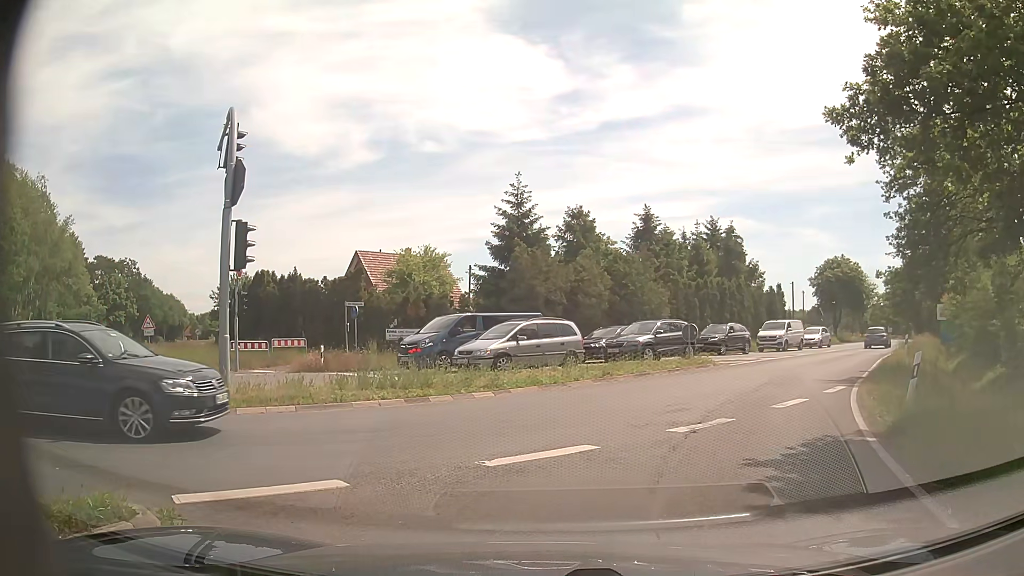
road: secondary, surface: asphalt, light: Day
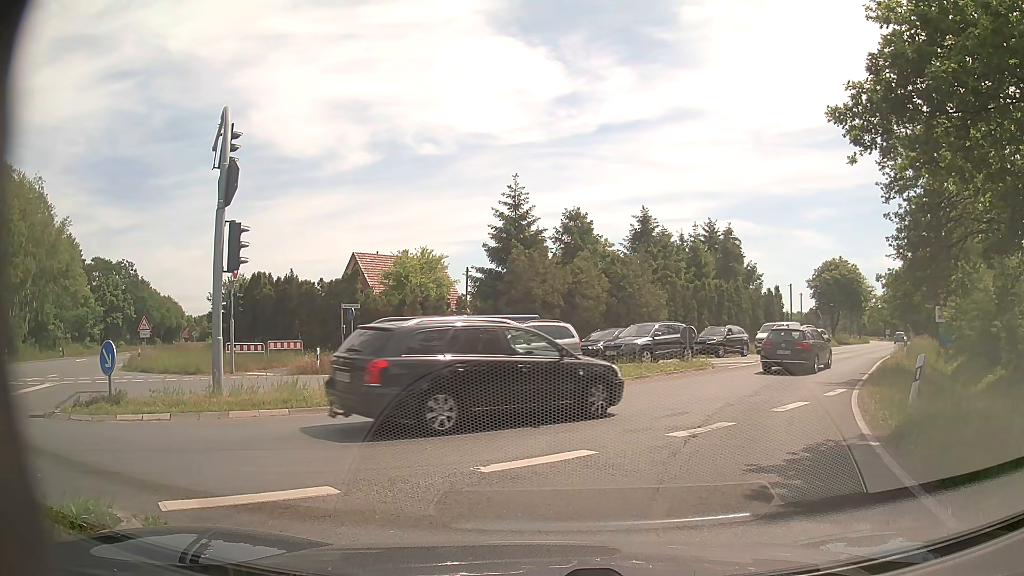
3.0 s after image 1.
(0.0, +0.3) m; 0°
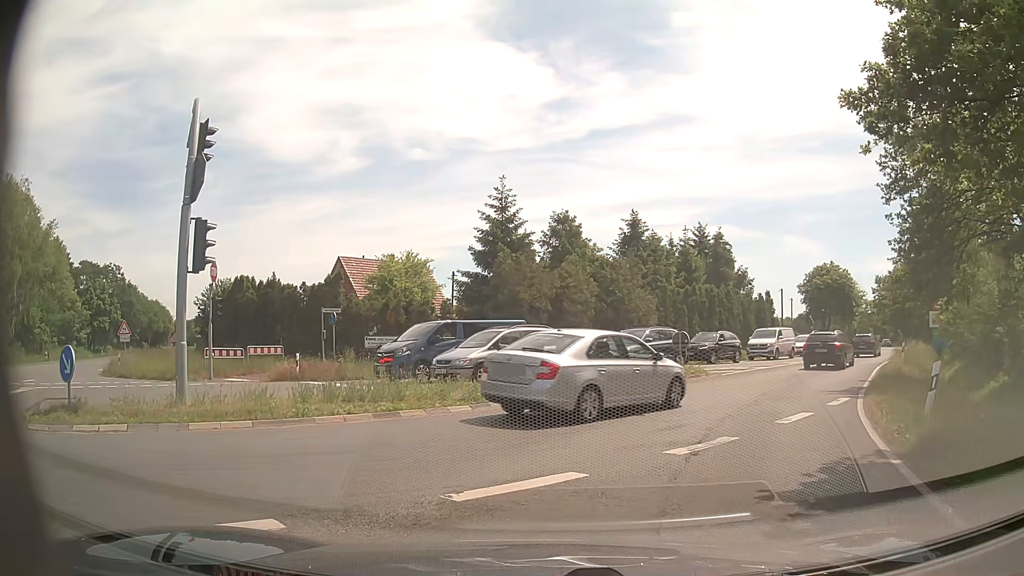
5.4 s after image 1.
(0.0, +1.0) m; +2°
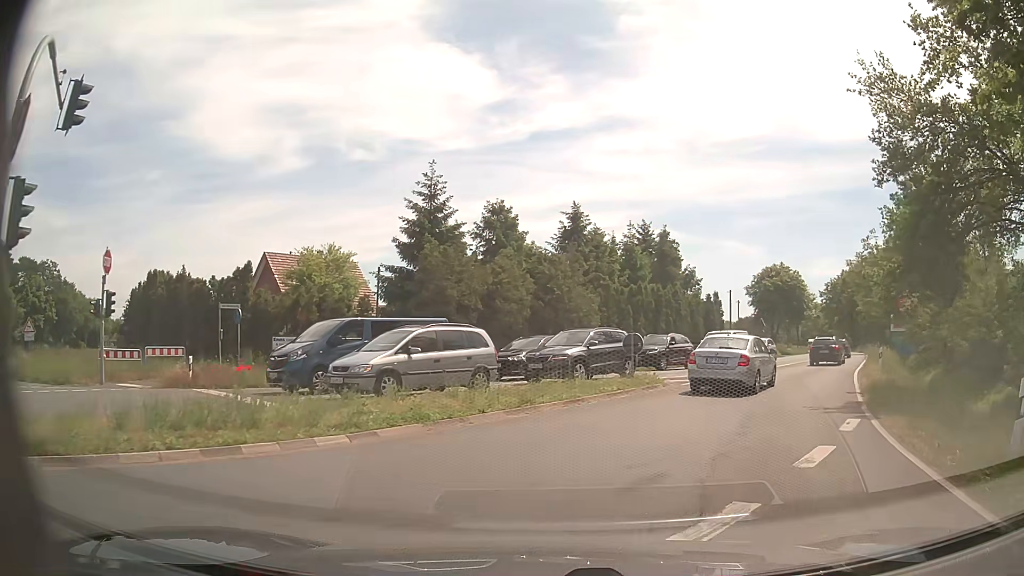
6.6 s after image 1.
(+0.1, +4.0) m; +3°
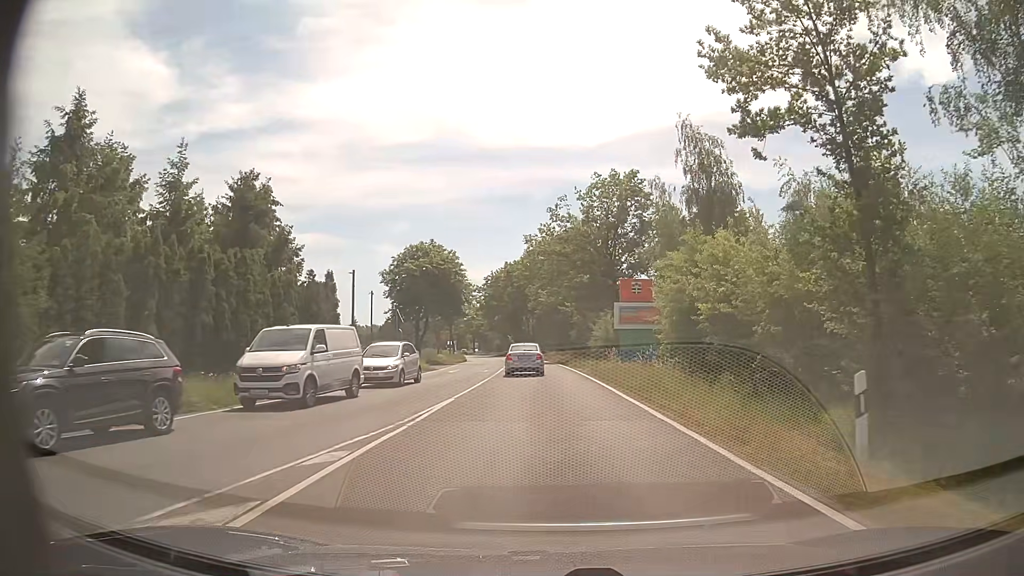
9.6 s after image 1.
(+7.2, +21.5) m; +31°
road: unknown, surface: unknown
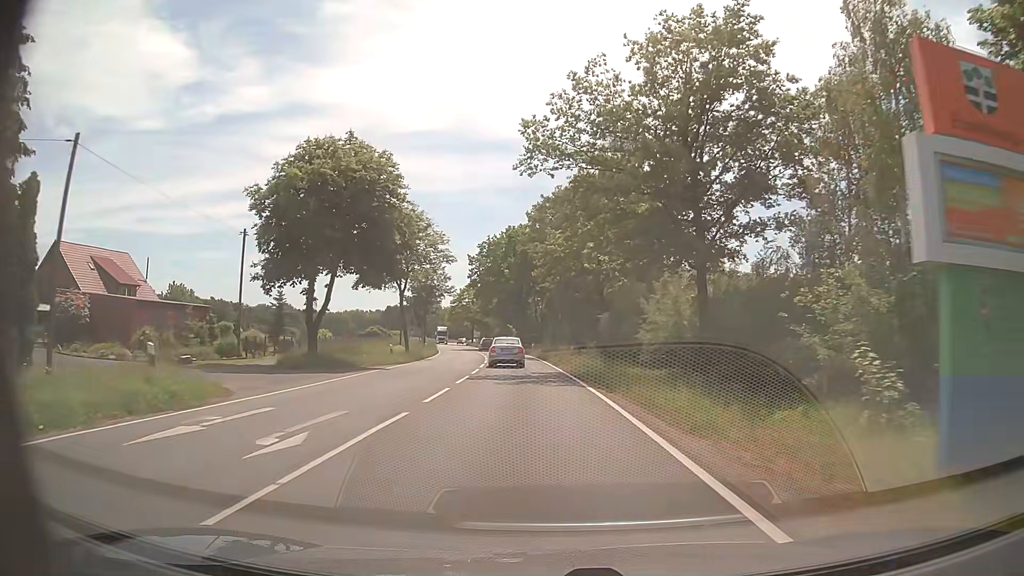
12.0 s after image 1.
(+0.2, +30.0) m; -1°
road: tertiary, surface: asphalt
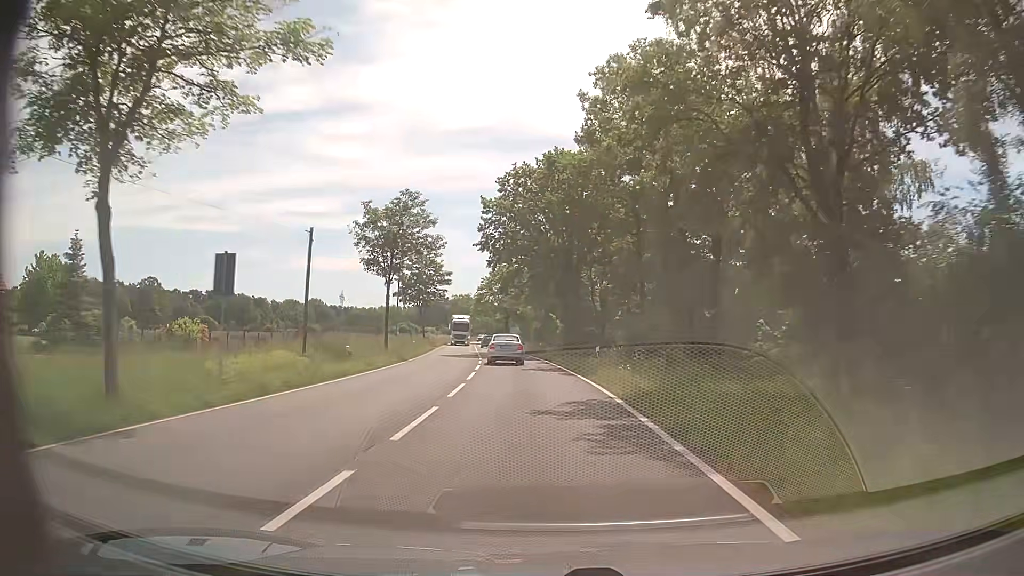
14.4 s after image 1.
(-1.2, +35.7) m; -4°
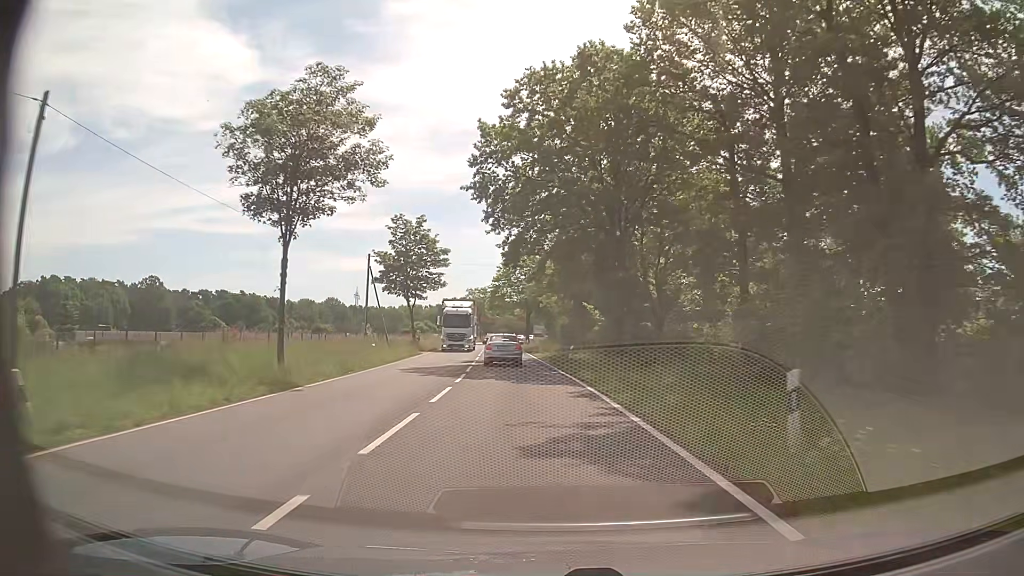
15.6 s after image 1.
(-0.4, +19.3) m; -2°
(0, +10) (-1, +20) (-1, +30) (-2, +40) (-3, +50) (-4, +60) (-4, +70) (-5, +80) (-6, +90) (-6, +100) m
